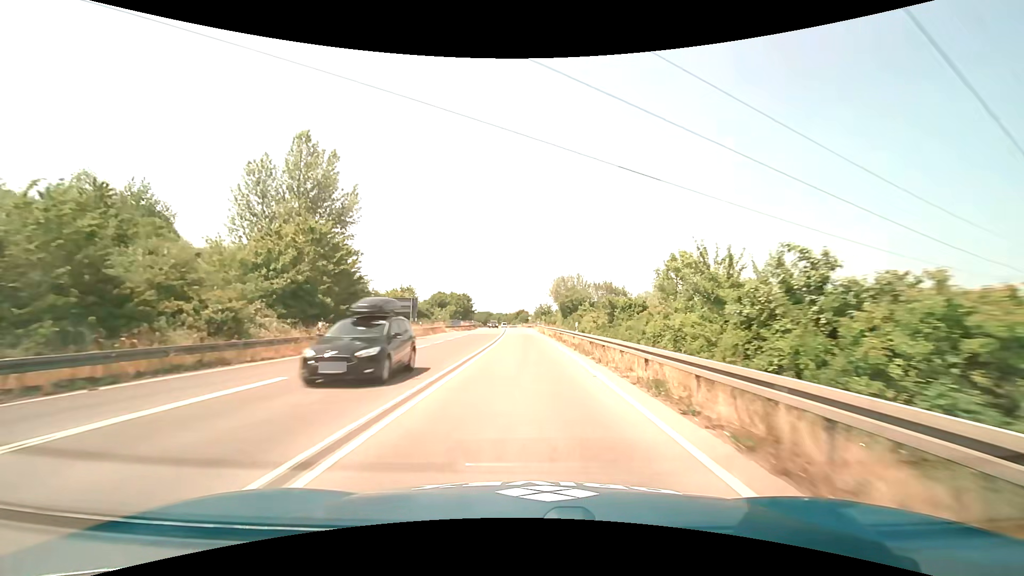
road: trunk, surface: asphalt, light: Day
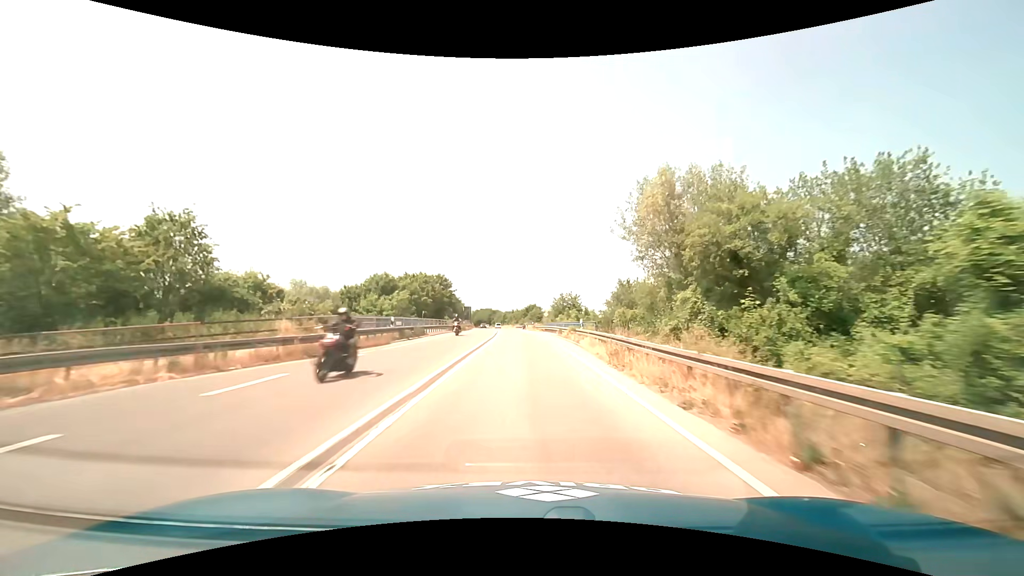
(-0.8, +53.9) m; -1°
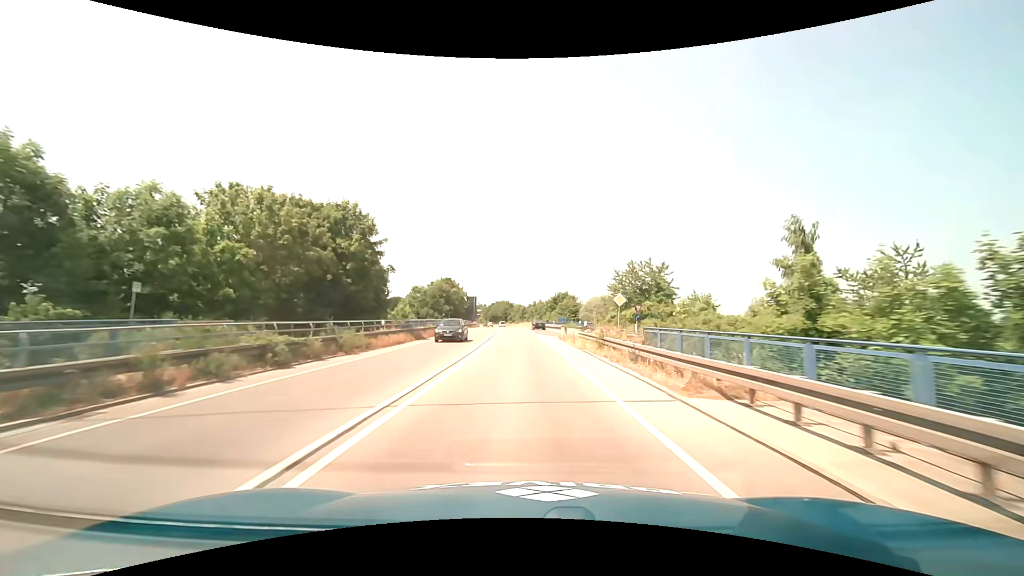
(-1.1, +52.2) m; -3°
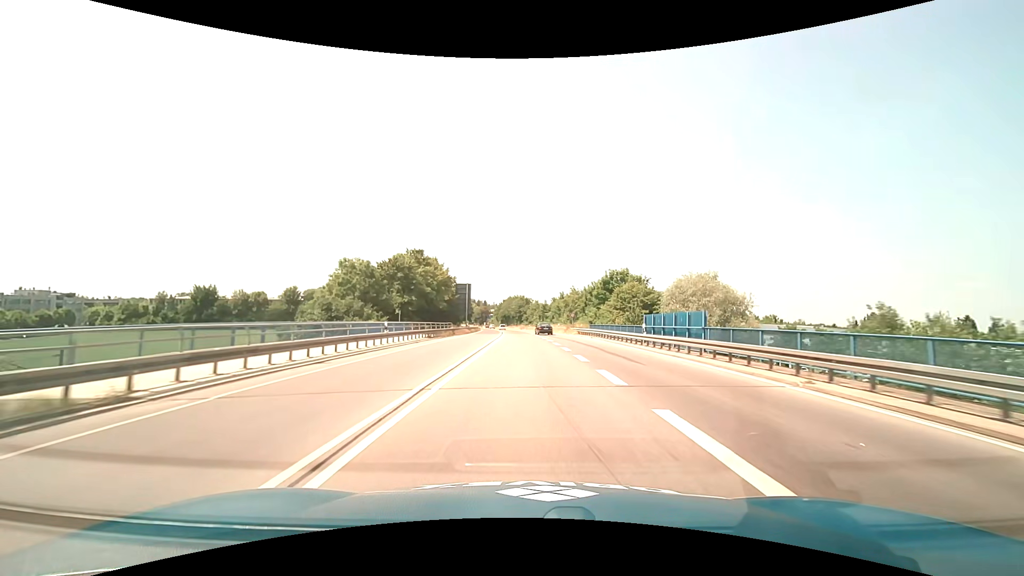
(-1.2, +50.6) m; -2°
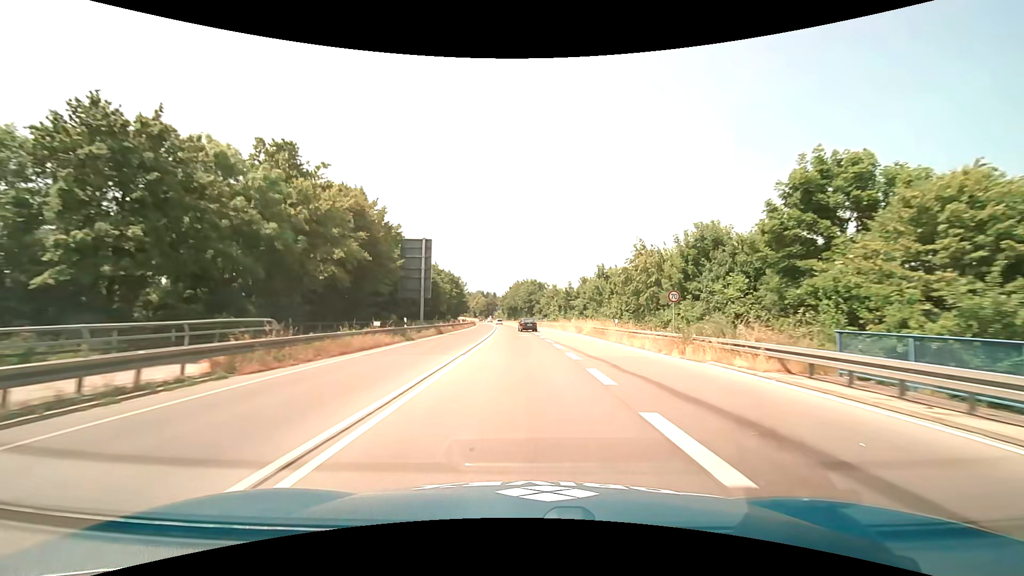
(-0.3, +42.4) m; -1°
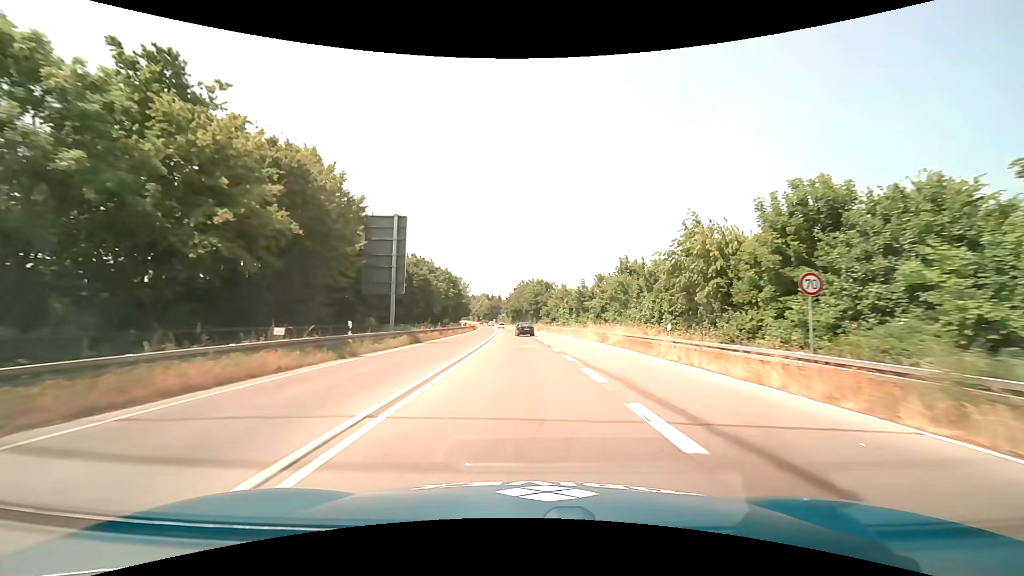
(-0.1, +10.9) m; -1°
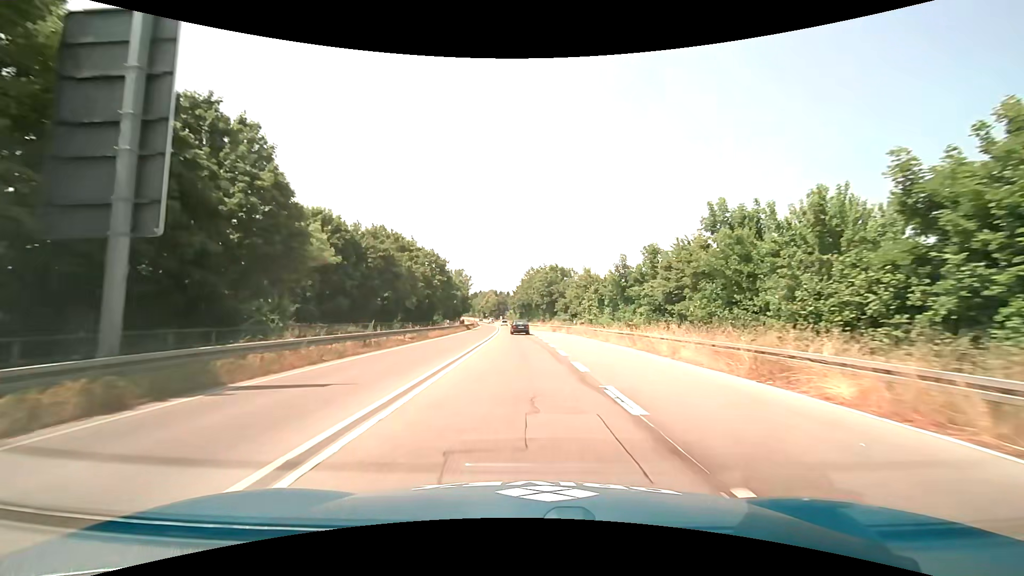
(-0.2, +22.1) m; -1°
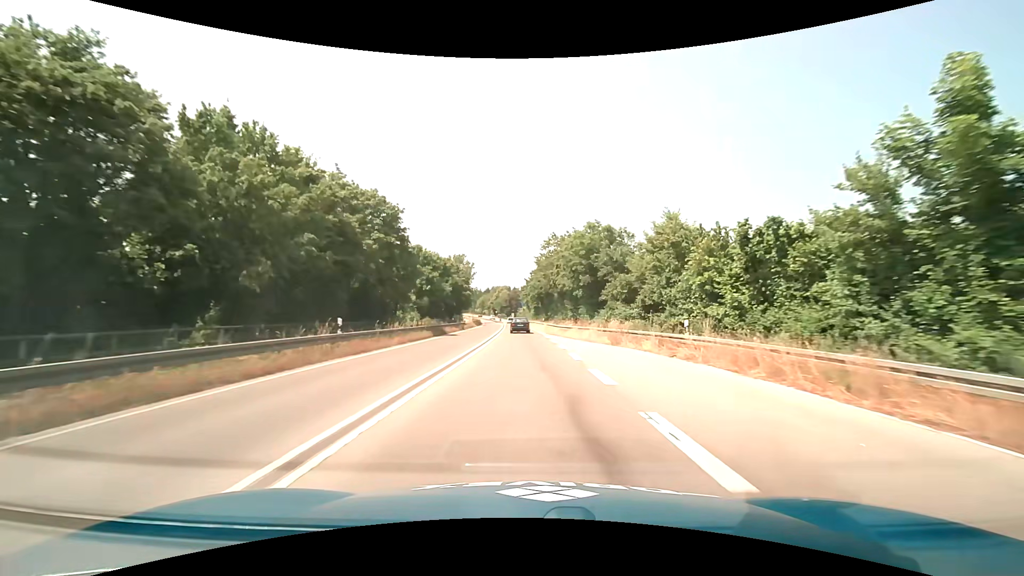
(-0.3, +32.7) m; -1°
(0, +10) (0, +20) (0, +30) (-1, +40) (-1, +50) (-2, +60) (-2, +70) (-2, +80) (-3, +90) (-3, +100) m
